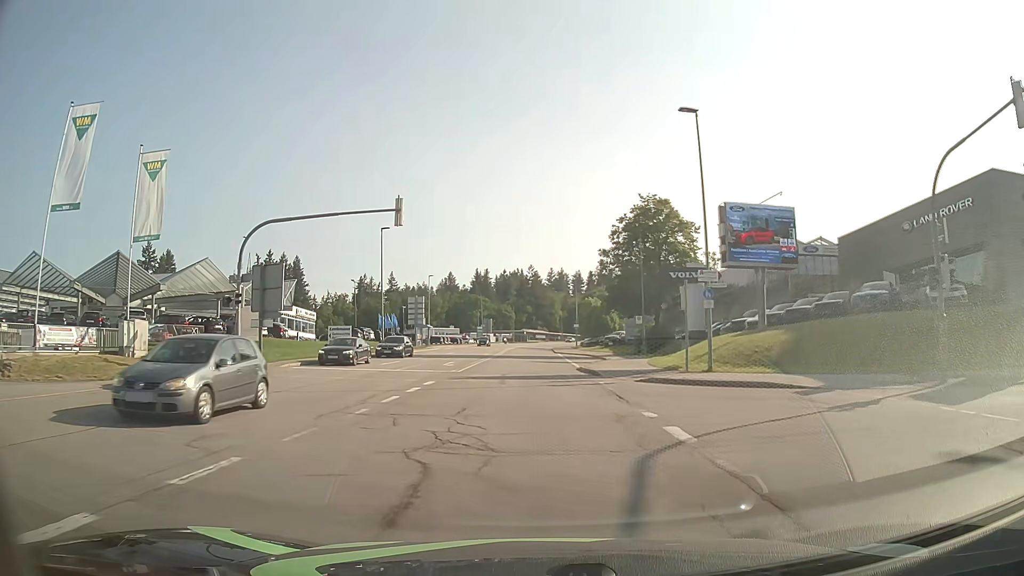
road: tertiary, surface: asphalt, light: Day
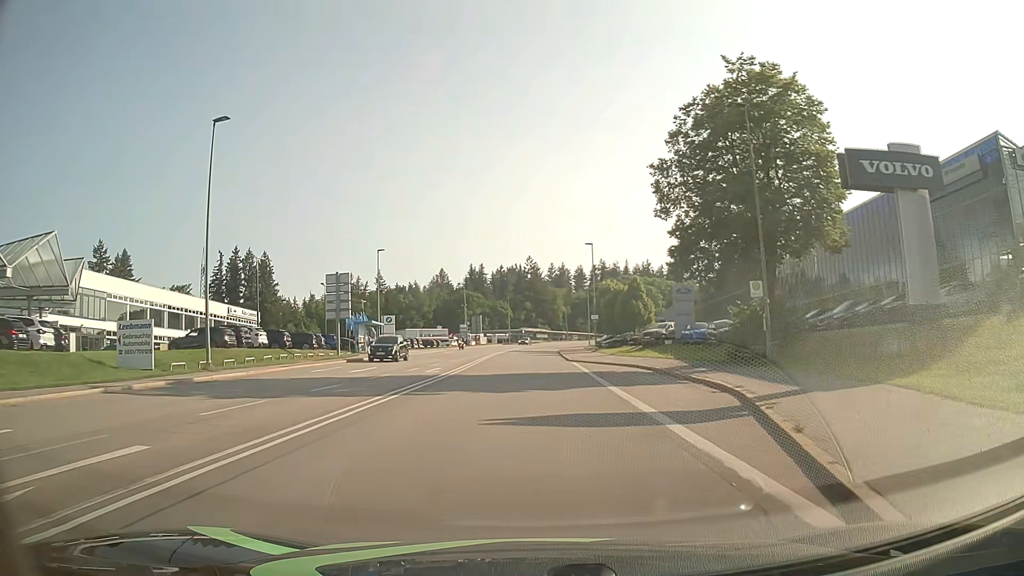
(+0.1, +31.2) m; 0°
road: secondary
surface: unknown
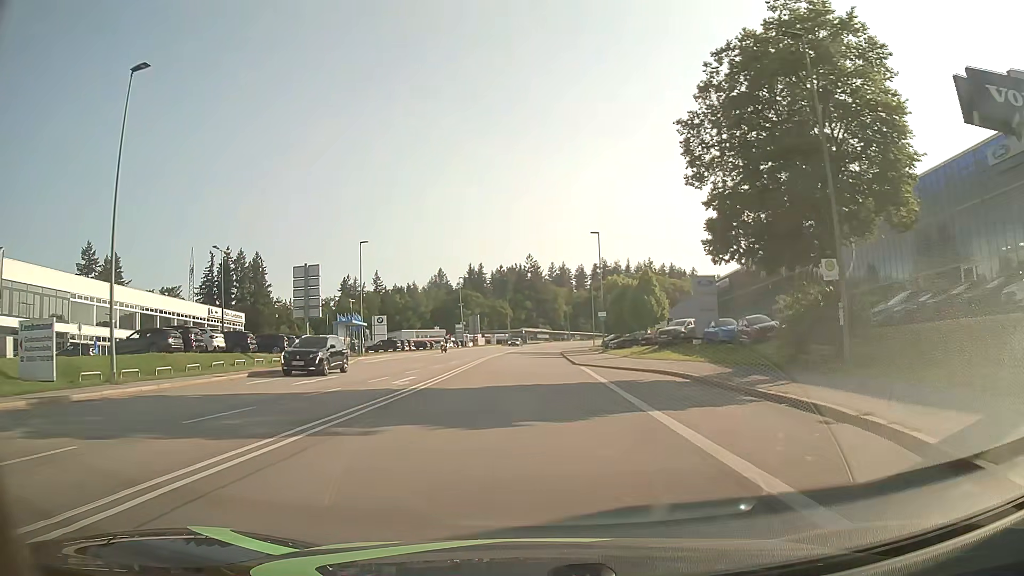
(0.0, +6.9) m; 0°
(0, +10) (0, +20) (0, +30) (0, +40) (0, +50) (0, +60) (0, +70) (+1, +80) (+1, +90) (+2, +100) m
